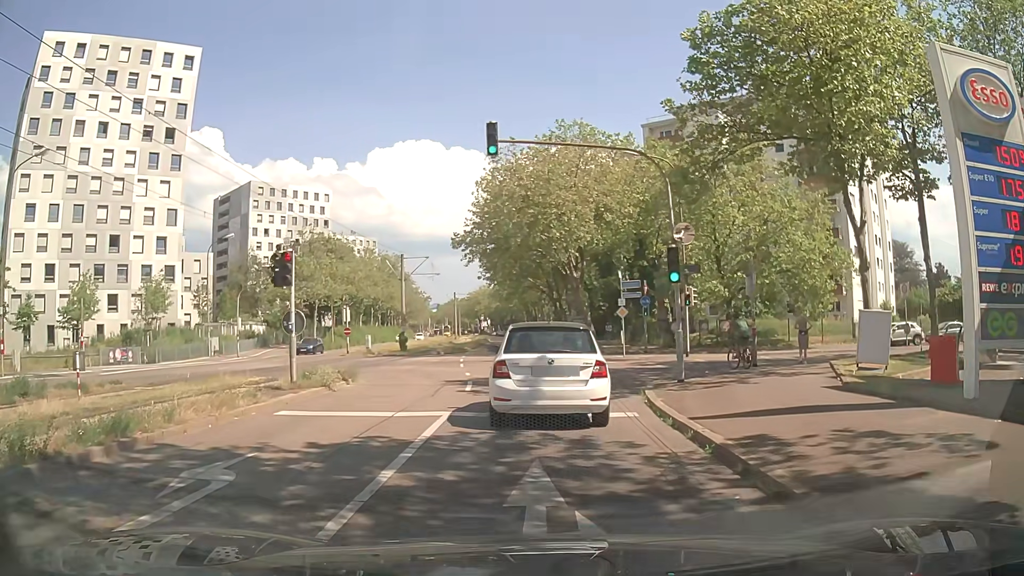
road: tertiary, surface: asphalt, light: Day
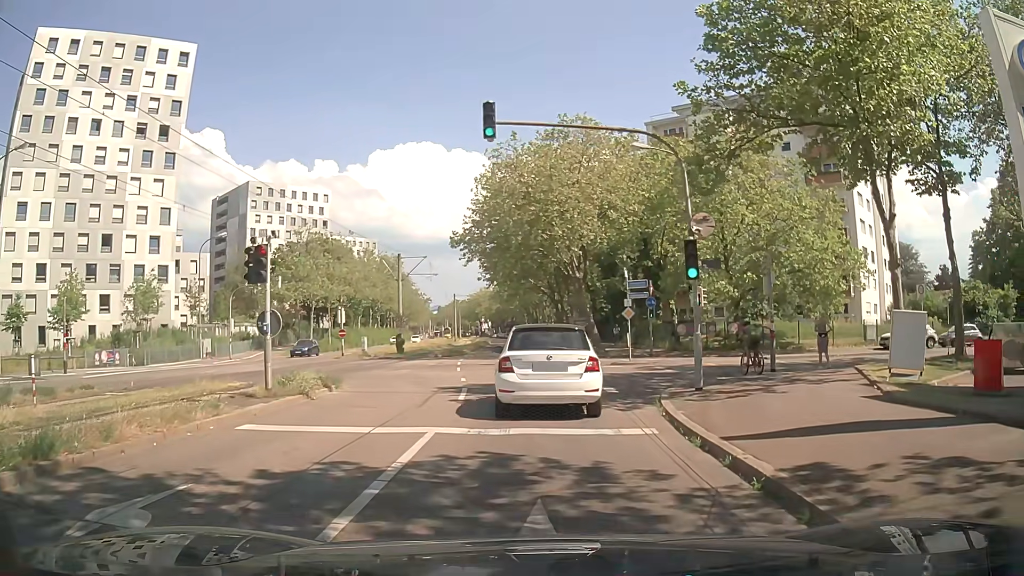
(0.0, +1.7) m; +2°
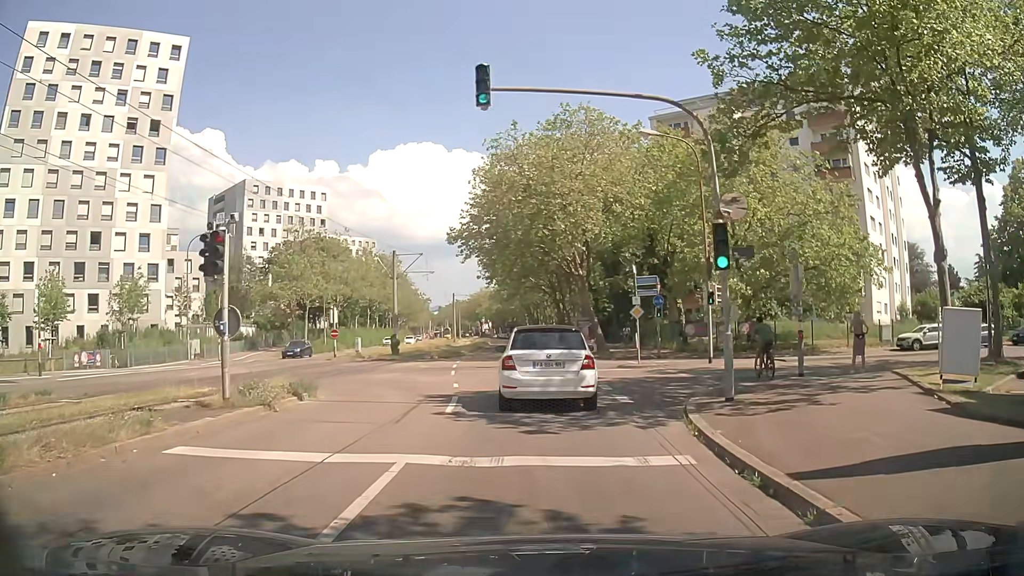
(0.0, +2.3) m; -1°
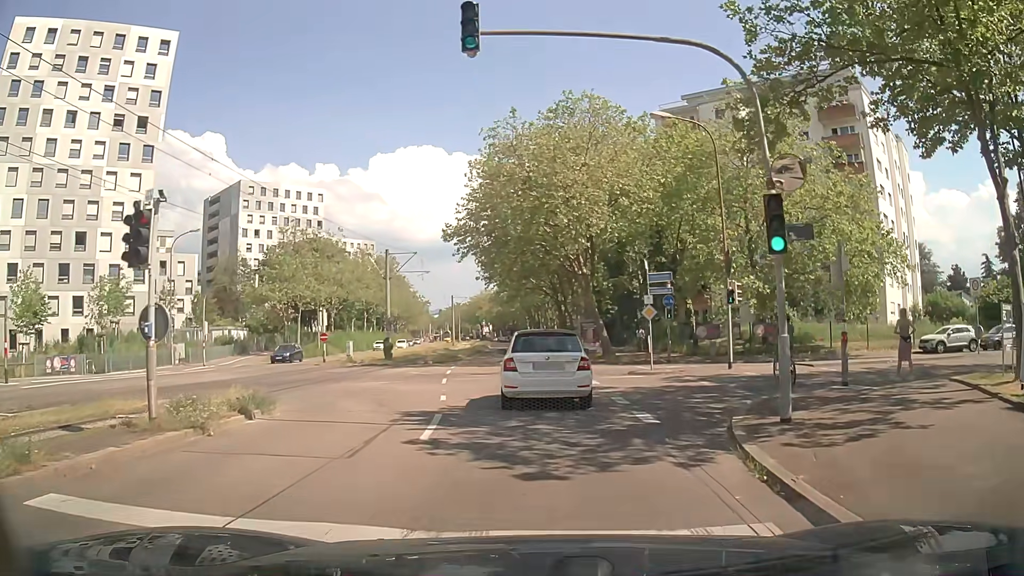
(0.0, +2.8) m; -1°
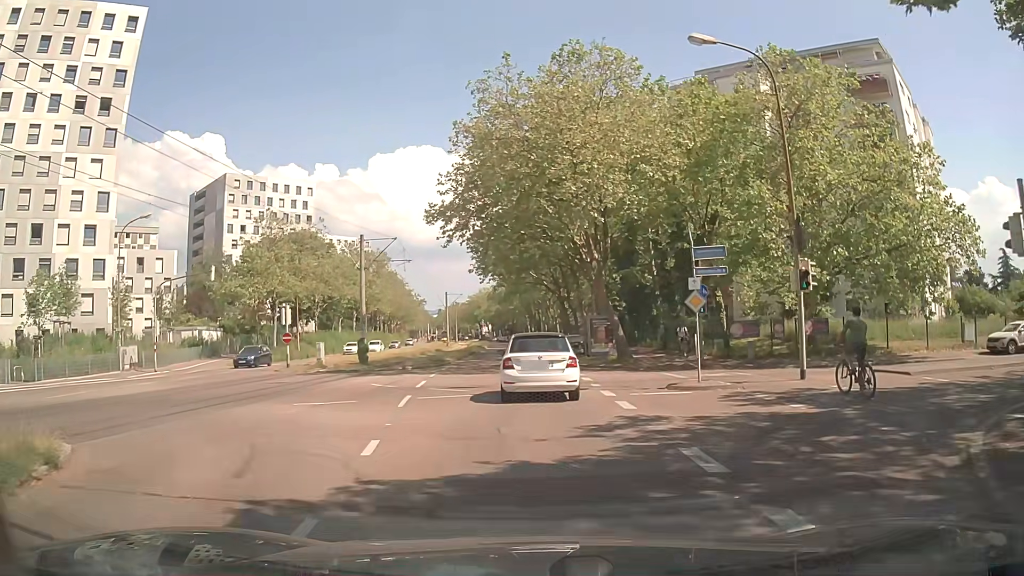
(0.0, +7.1) m; 0°
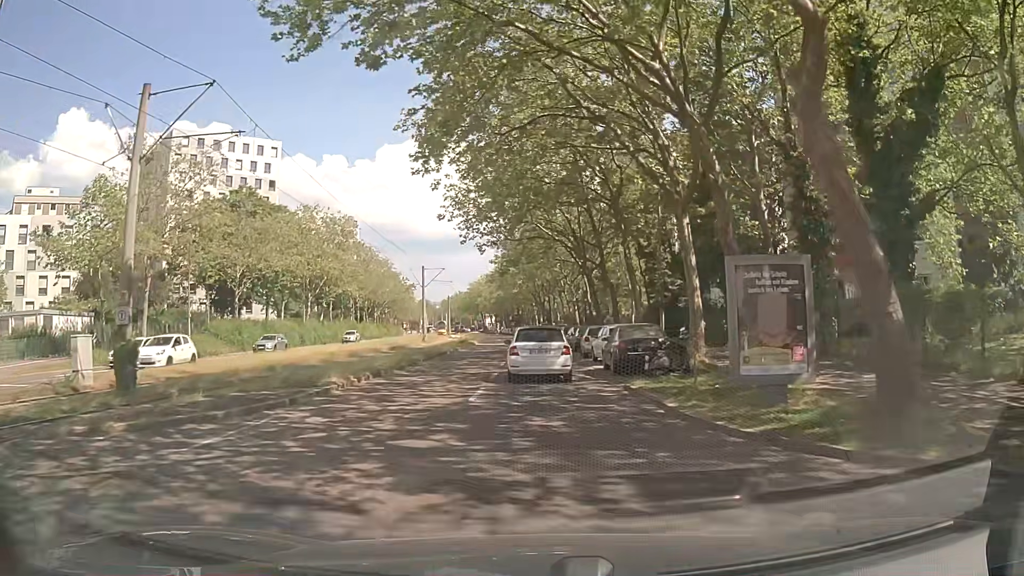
(-0.3, +24.8) m; -1°
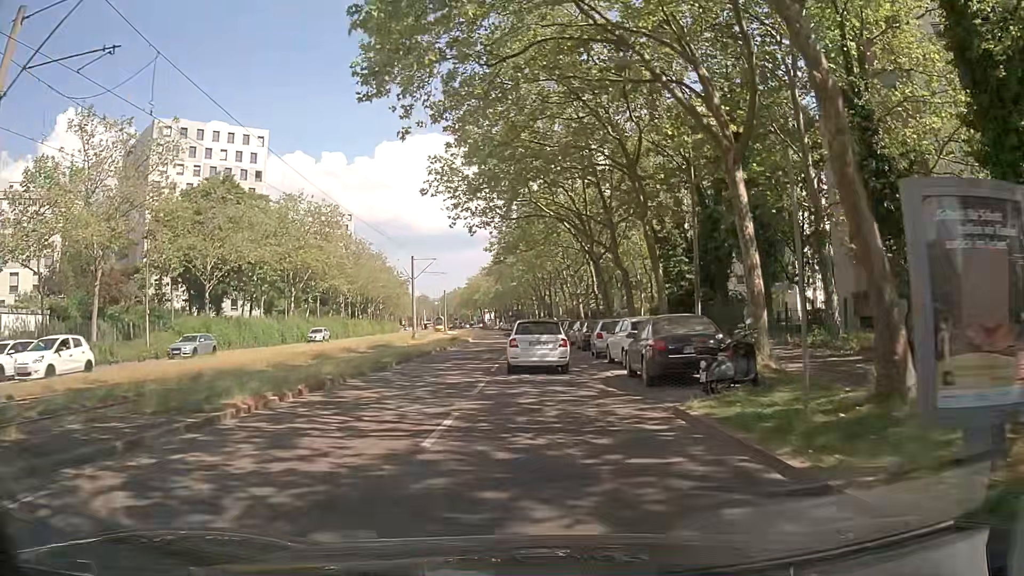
(0.0, +5.7) m; 0°
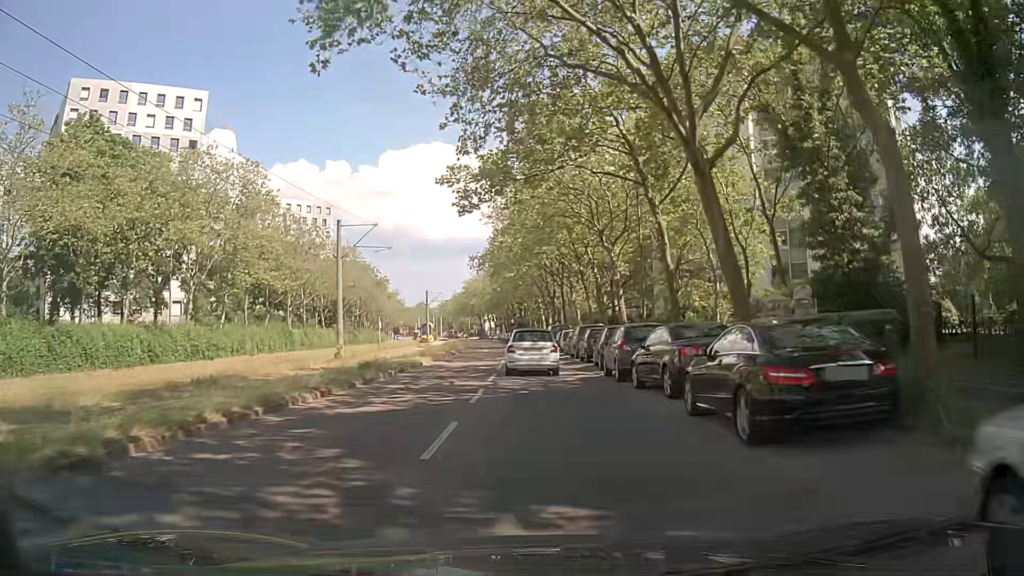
(-0.1, +24.3) m; -1°
(0, +10) (0, +20) (0, +30) (0, +40) (0, +50) (-1, +60) (-1, +70) (-2, +80) (-2, +90) (-3, +100) m
